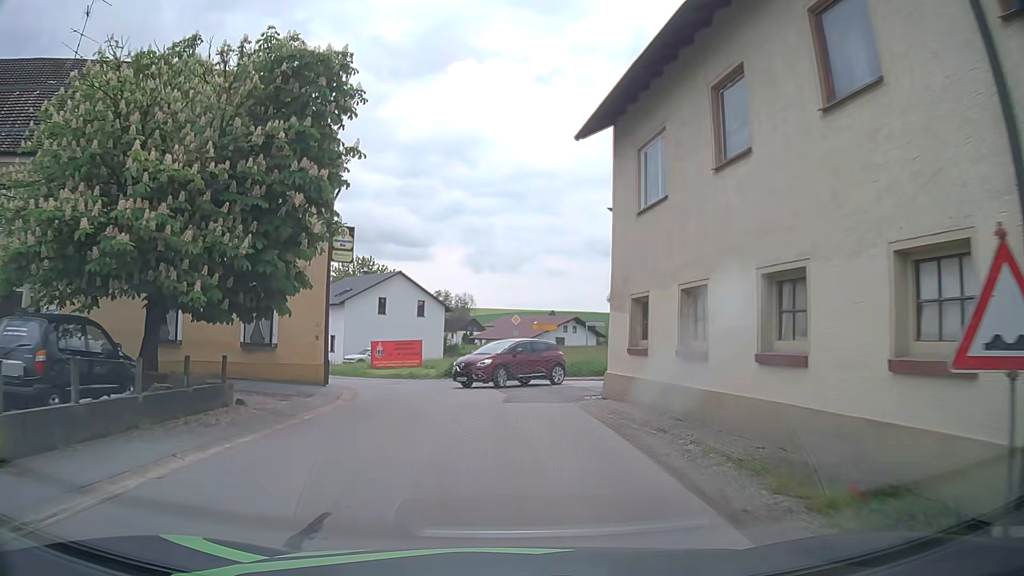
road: tertiary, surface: asphalt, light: Day
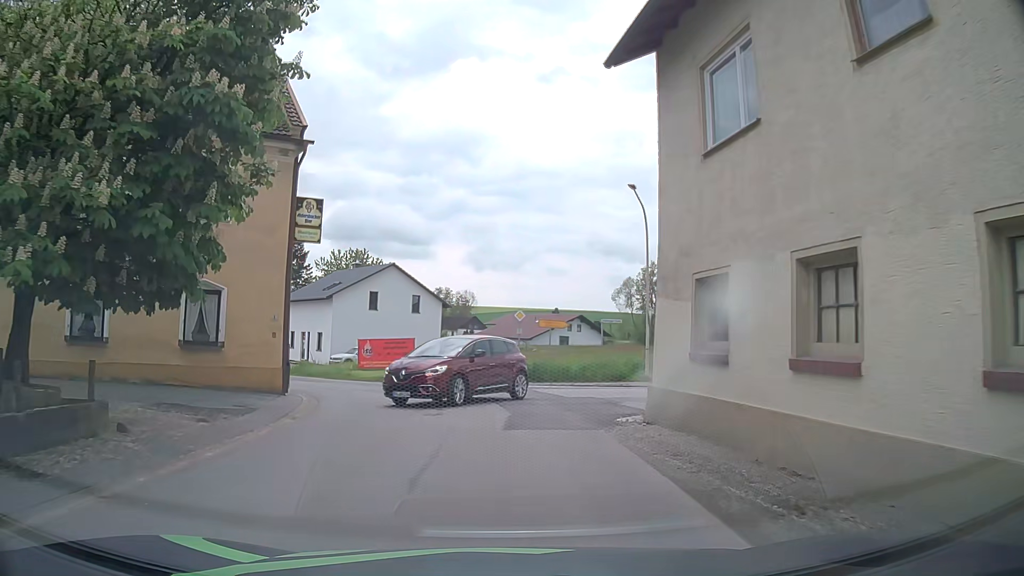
(0.0, +4.4) m; -2°
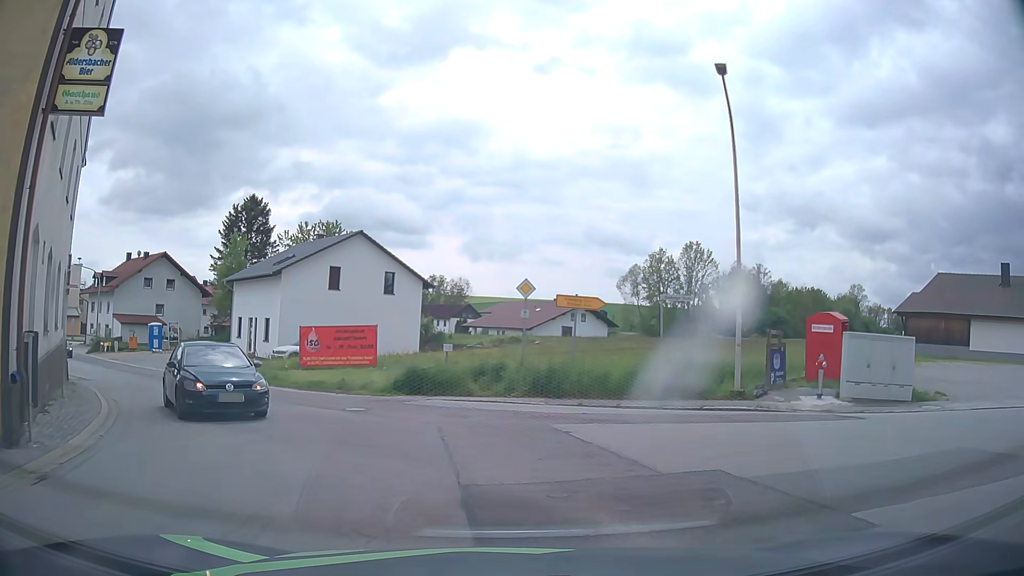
(+0.2, +11.1) m; +1°
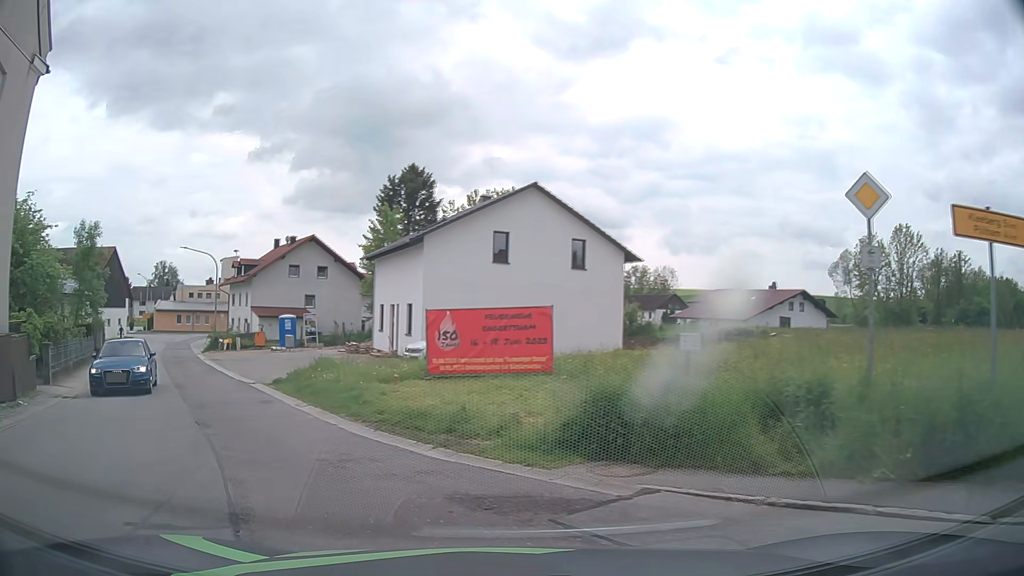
(-0.6, +11.8) m; -15°
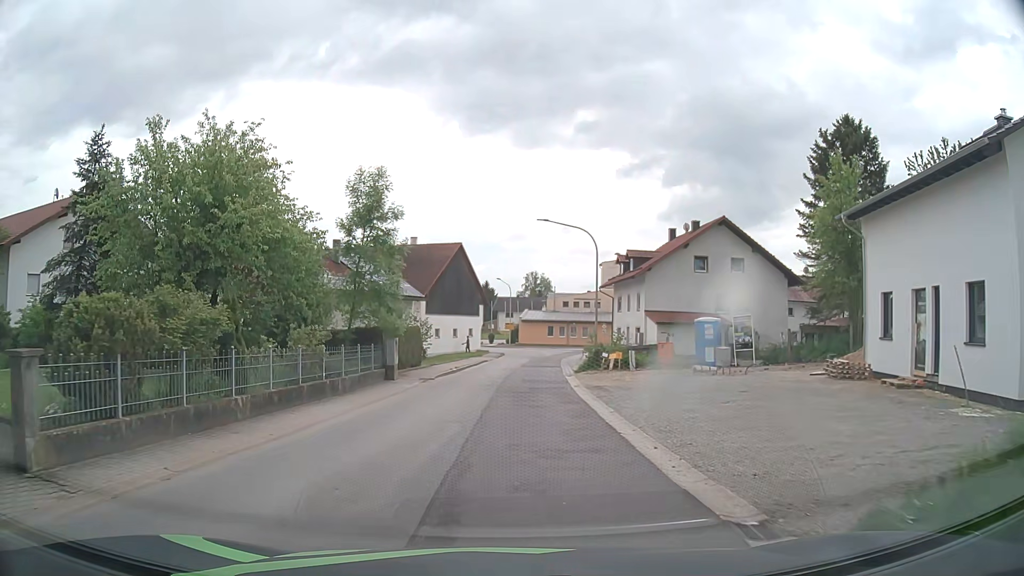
(-6.0, +15.1) m; -32°
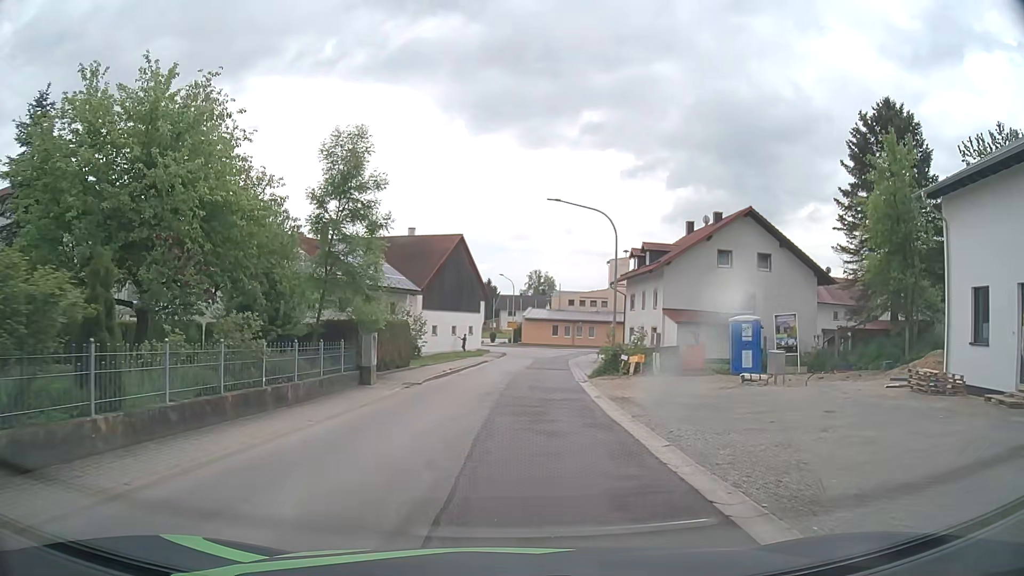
(-0.1, +4.8) m; 0°
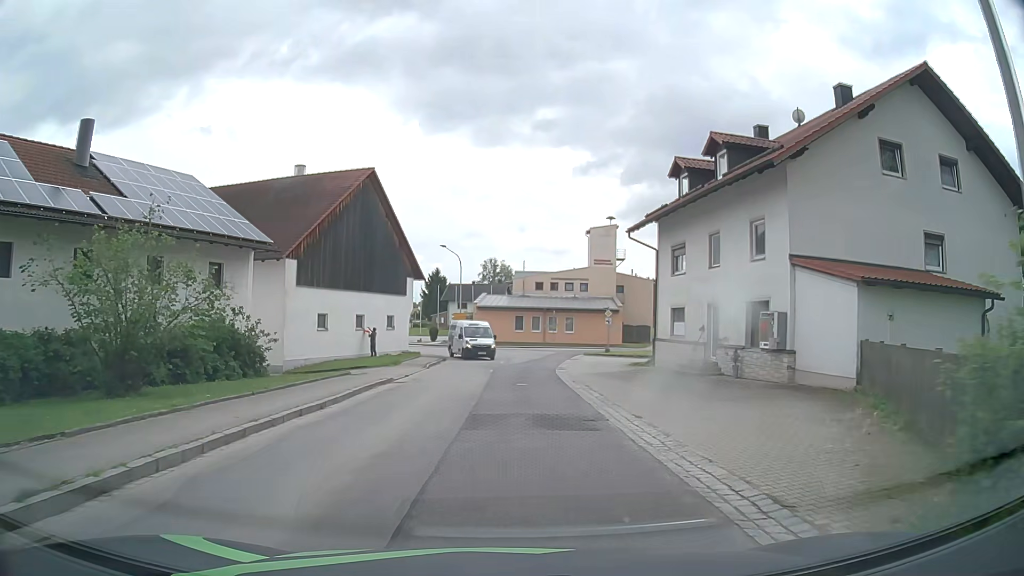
(+0.9, +25.6) m; +5°
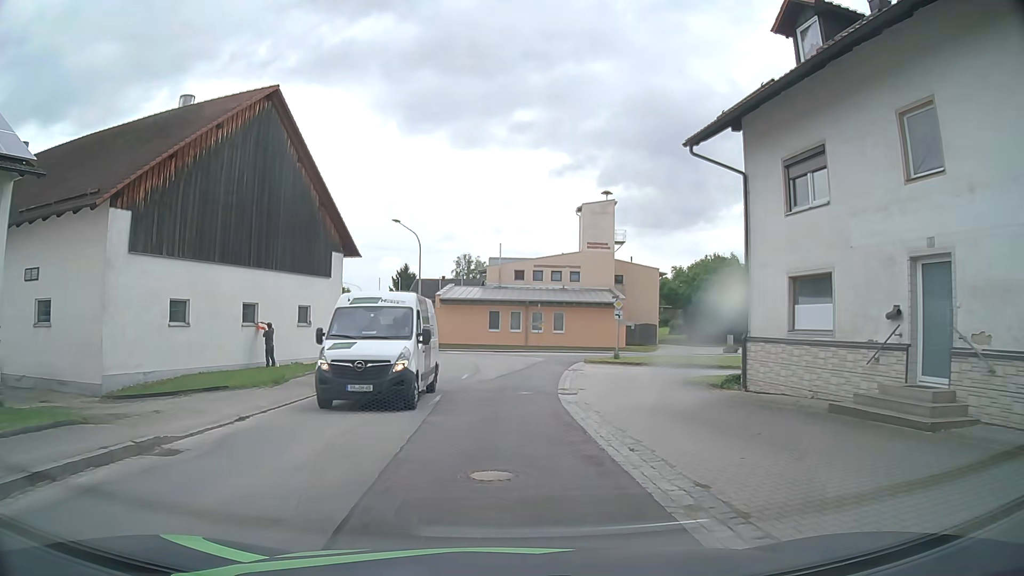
(+0.1, +14.5) m; +1°
